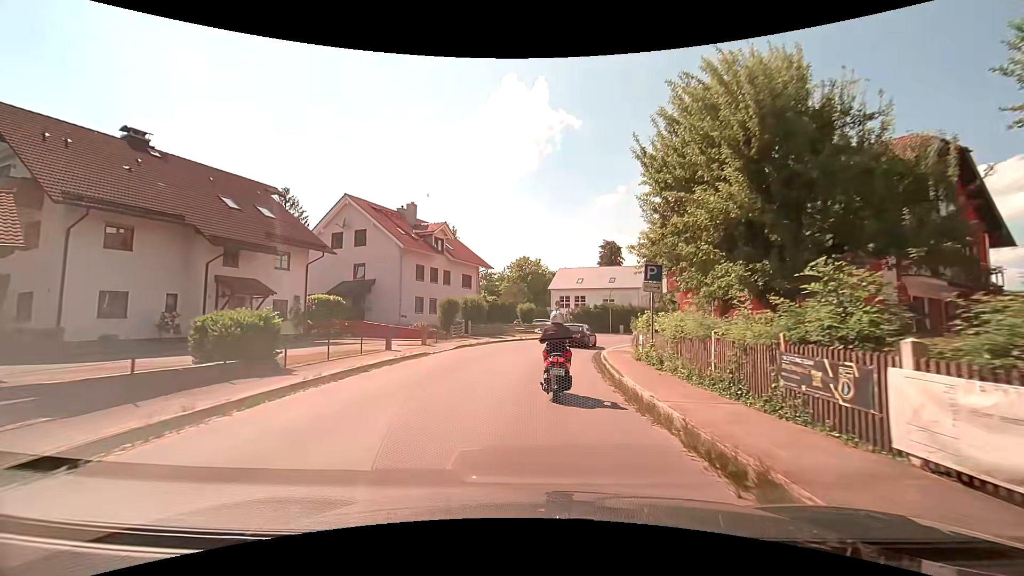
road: secondary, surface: asphalt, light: Day
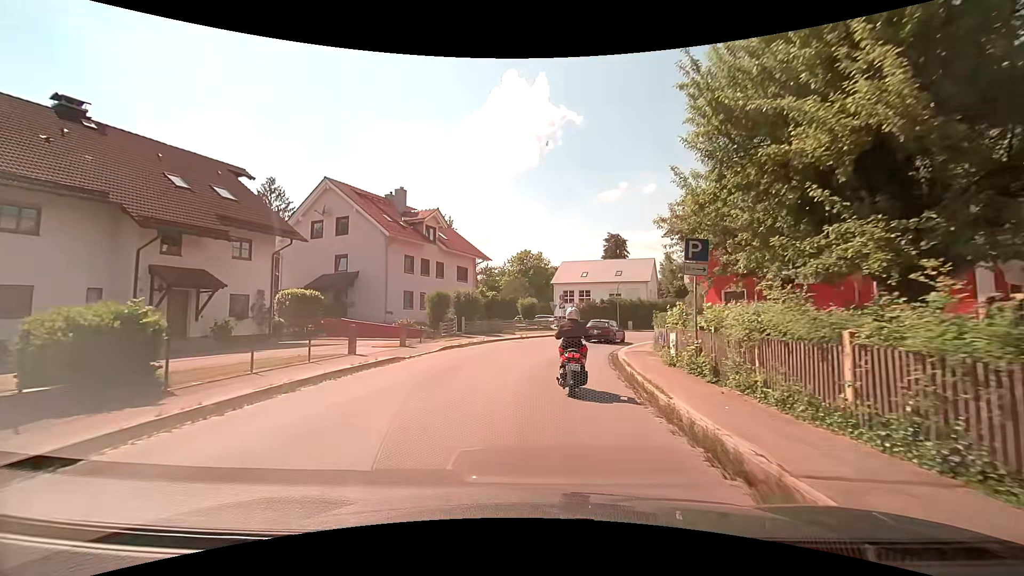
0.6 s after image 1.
(0.0, +4.4) m; -2°
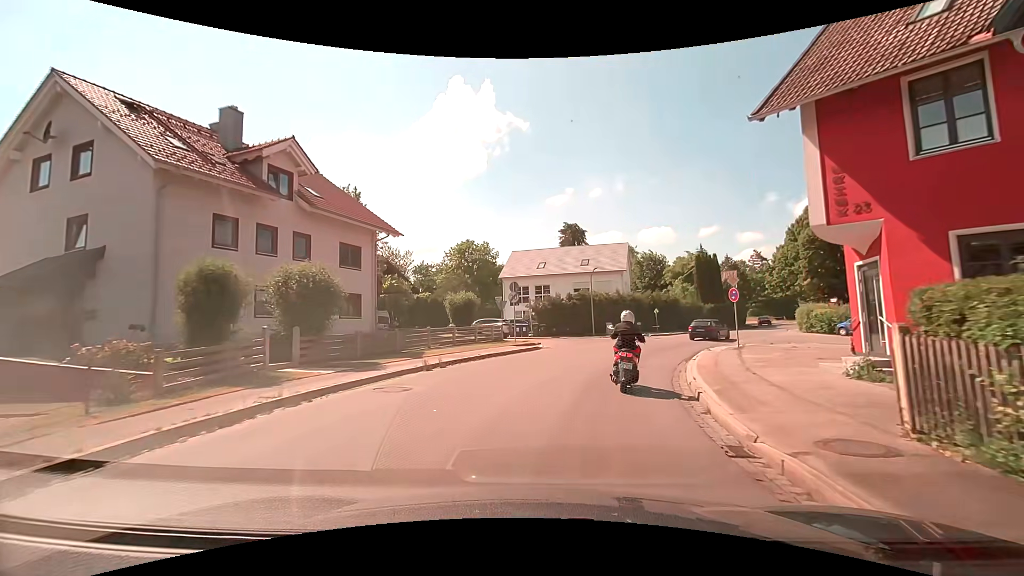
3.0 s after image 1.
(+0.9, +18.0) m; +7°
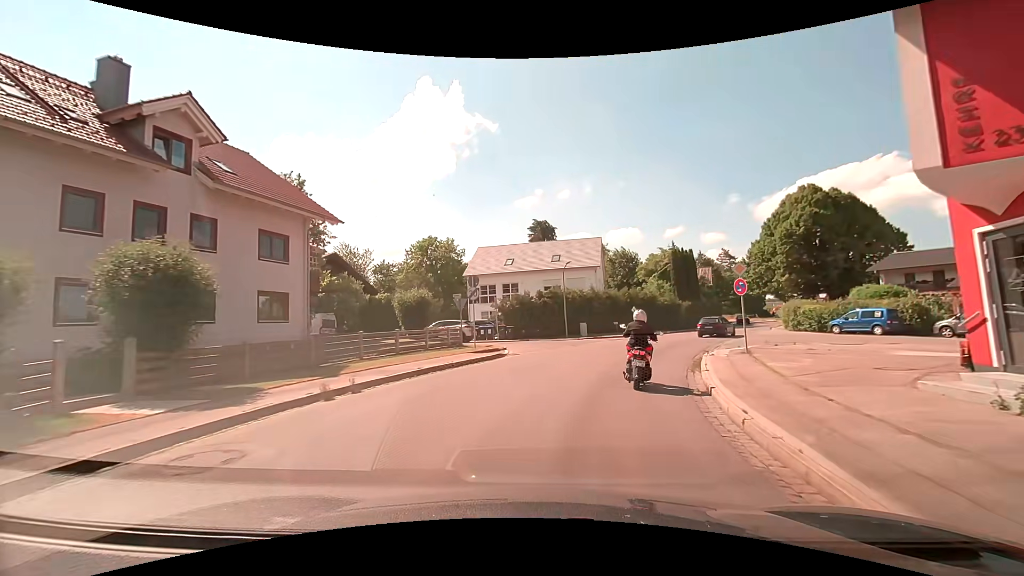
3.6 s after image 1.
(+0.1, +4.7) m; +3°
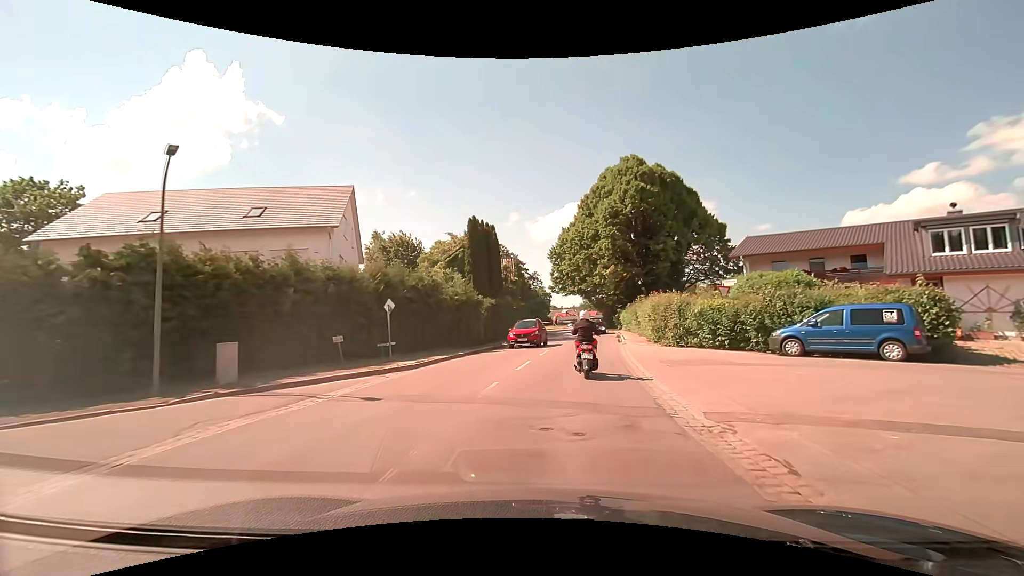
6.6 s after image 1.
(+4.9, +24.3) m; +23°
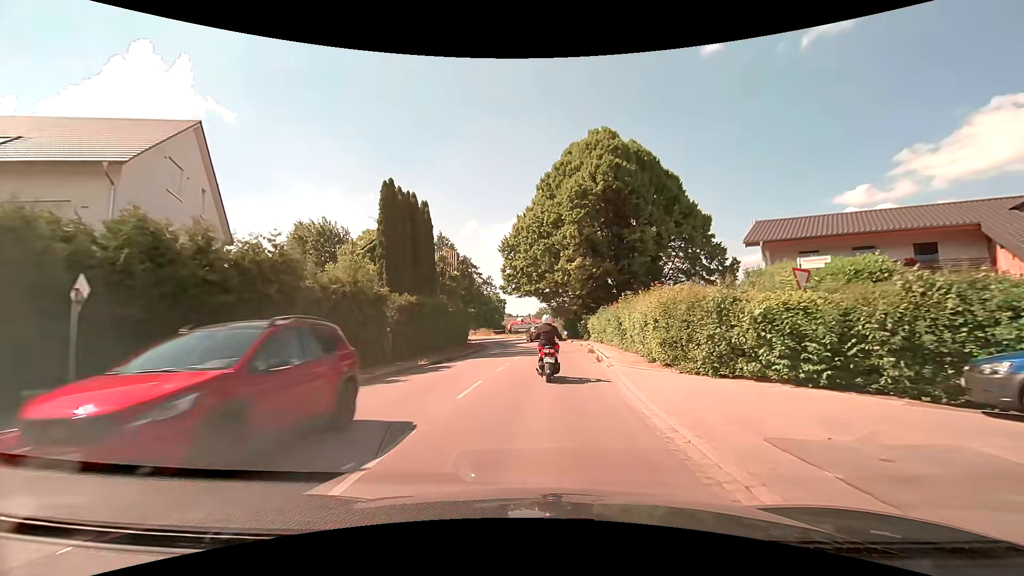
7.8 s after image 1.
(+0.7, +10.9) m; +5°
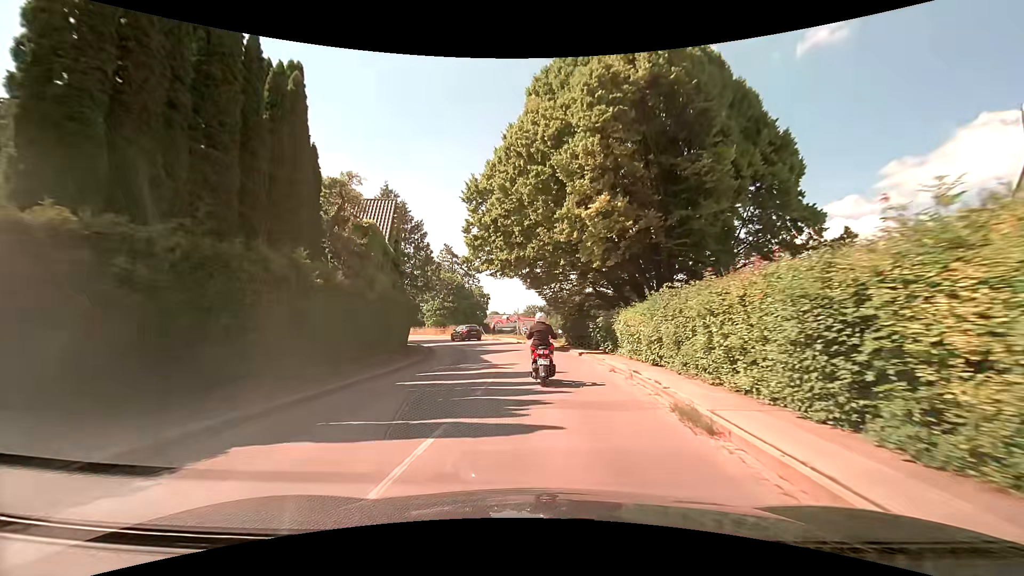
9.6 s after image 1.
(+0.3, +17.8) m; +2°
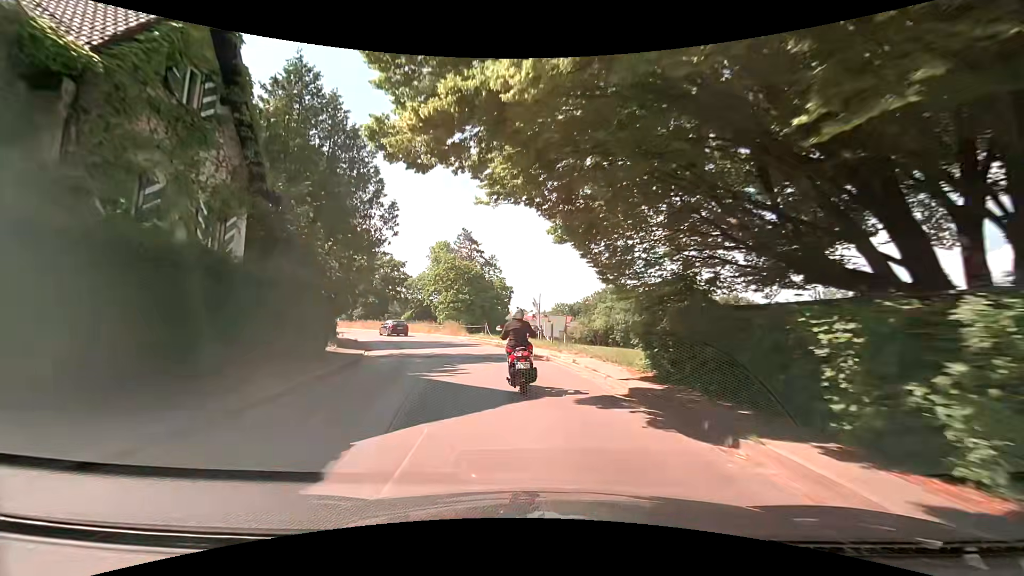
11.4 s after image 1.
(-0.2, +18.6) m; -3°
(0, +10) (-2, +20) (-4, +30) (-8, +39) (-13, +48) (-18, +56) (-24, +64) (-29, +73) (-35, +81) (-41, +89) m
